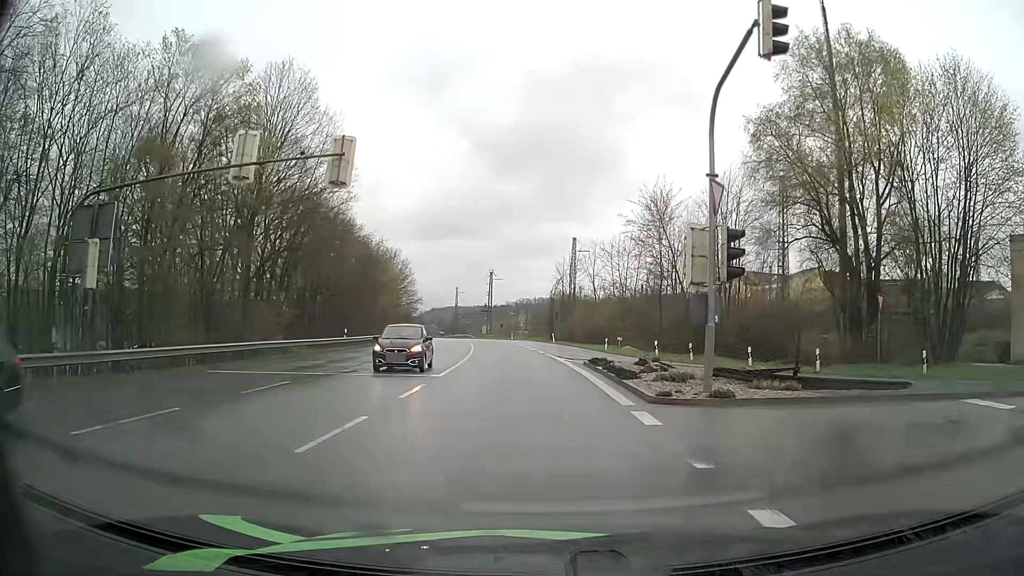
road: primary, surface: asphalt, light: Day
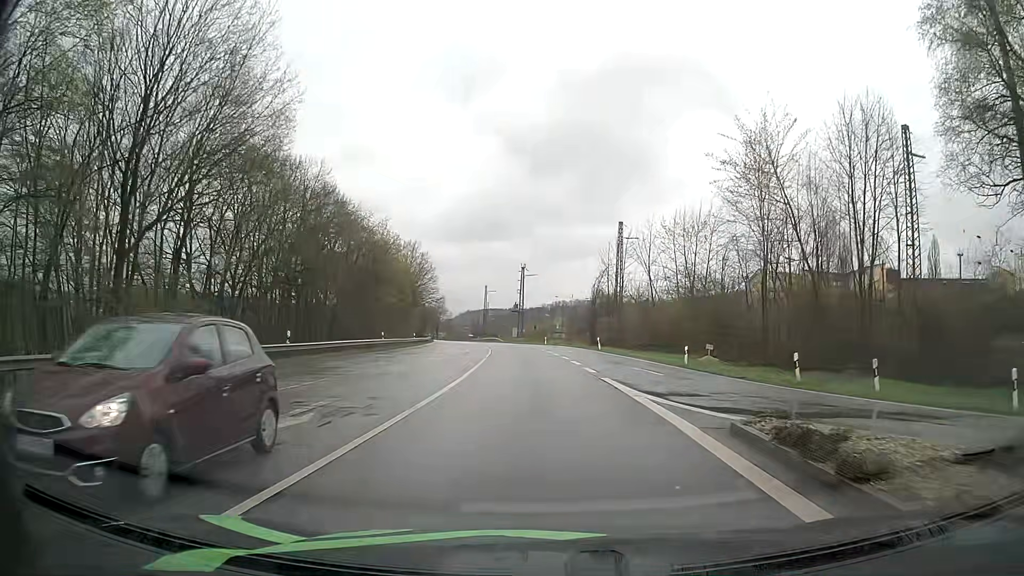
(-0.5, +17.1) m; -3°
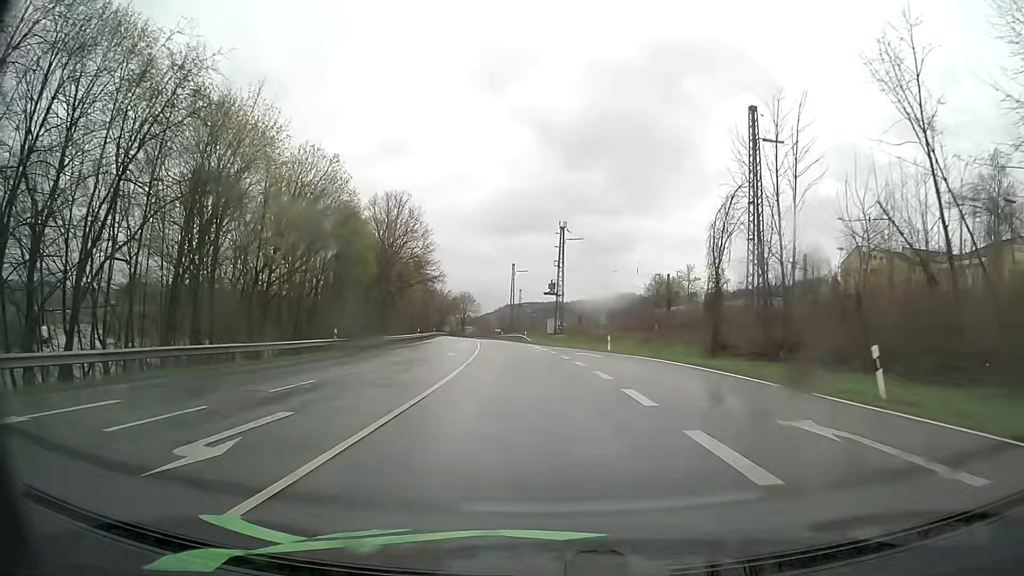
(-1.0, +42.2) m; -3°
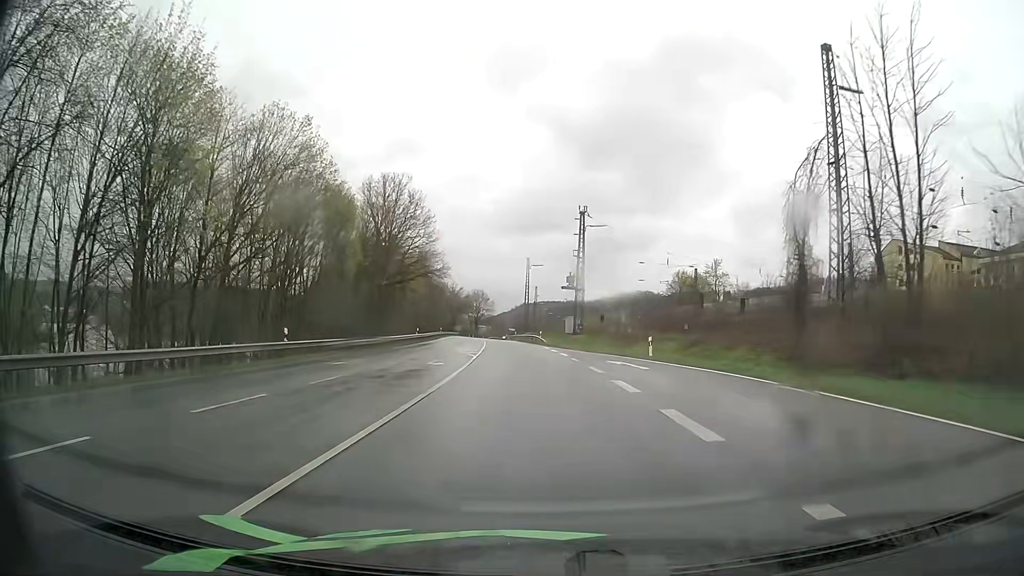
(-0.1, +10.0) m; -2°
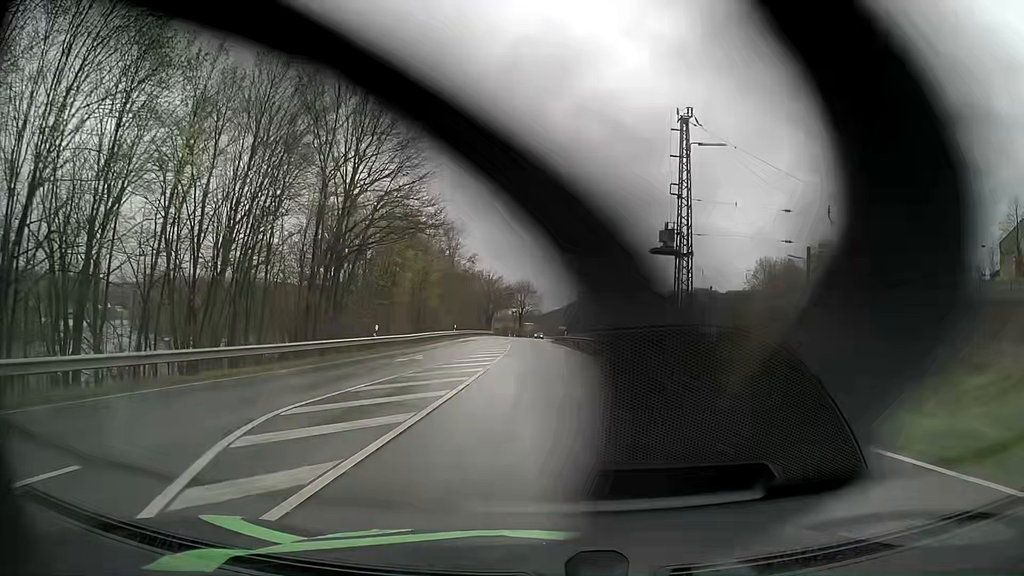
(-1.1, +32.1) m; -4°
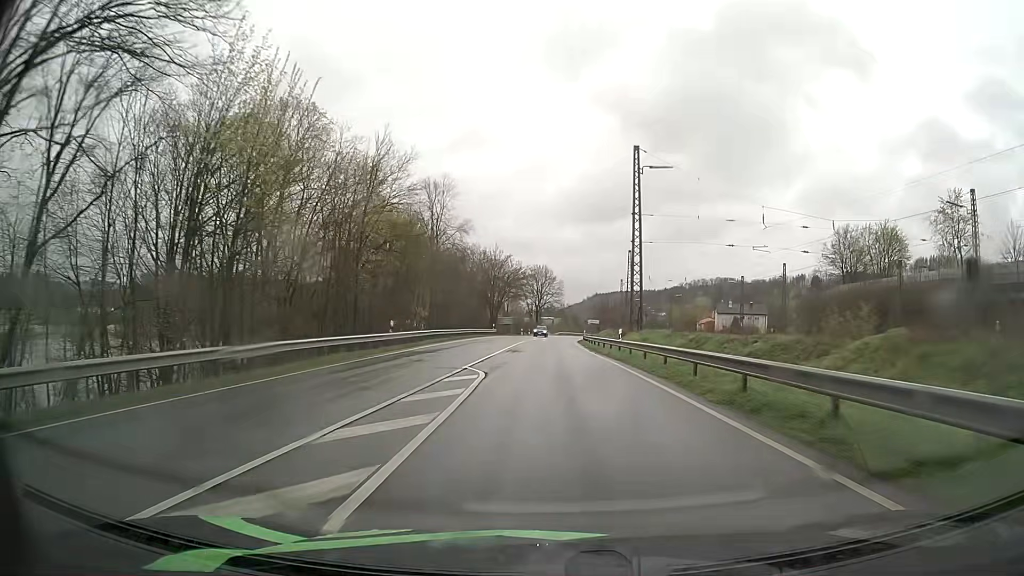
(-0.7, +34.7) m; -2°
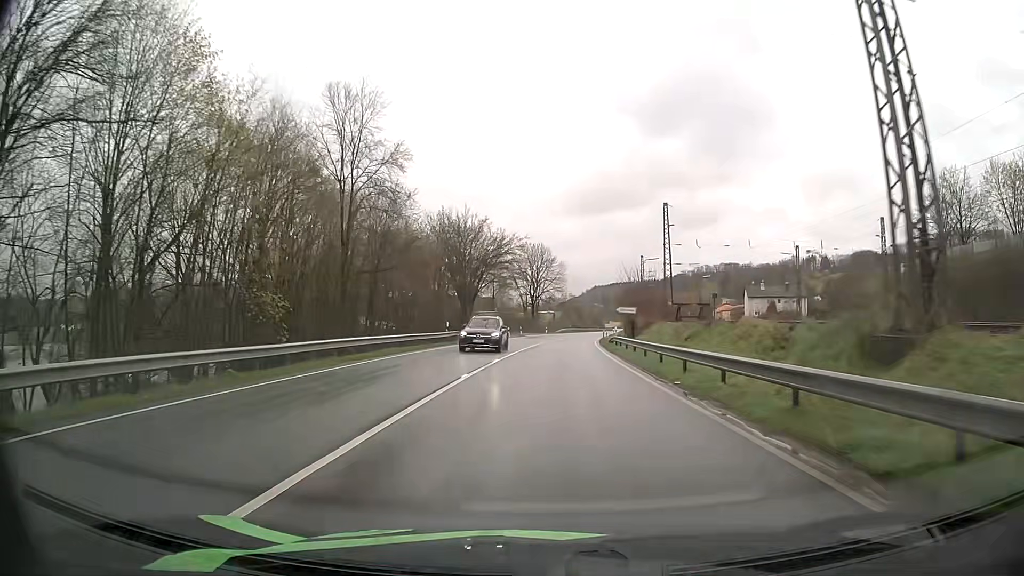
(-0.1, +35.2) m; 0°
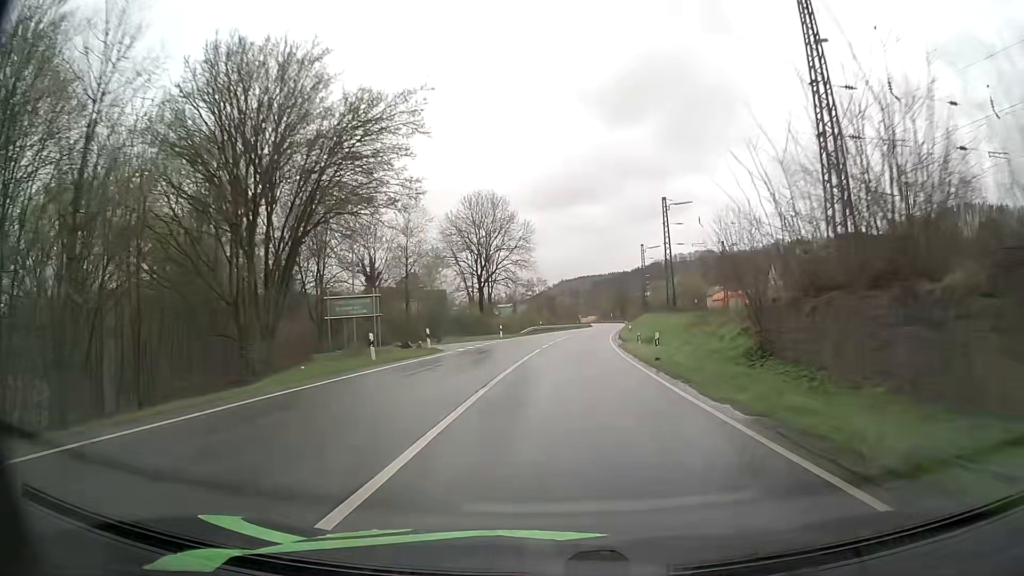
(+0.8, +47.0) m; +3°
(0, +10) (0, +20) (+1, +30) (+1, +40) (+2, +50) (+3, +60) (+4, +70) (+5, +80) (+7, +90) (+8, +100) m
